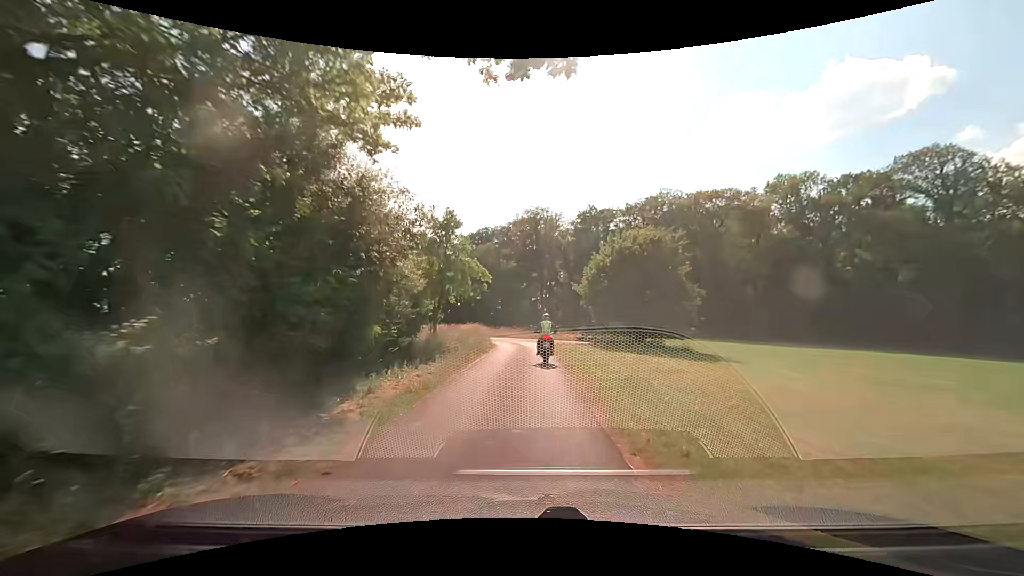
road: unclassified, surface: asphalt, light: Day
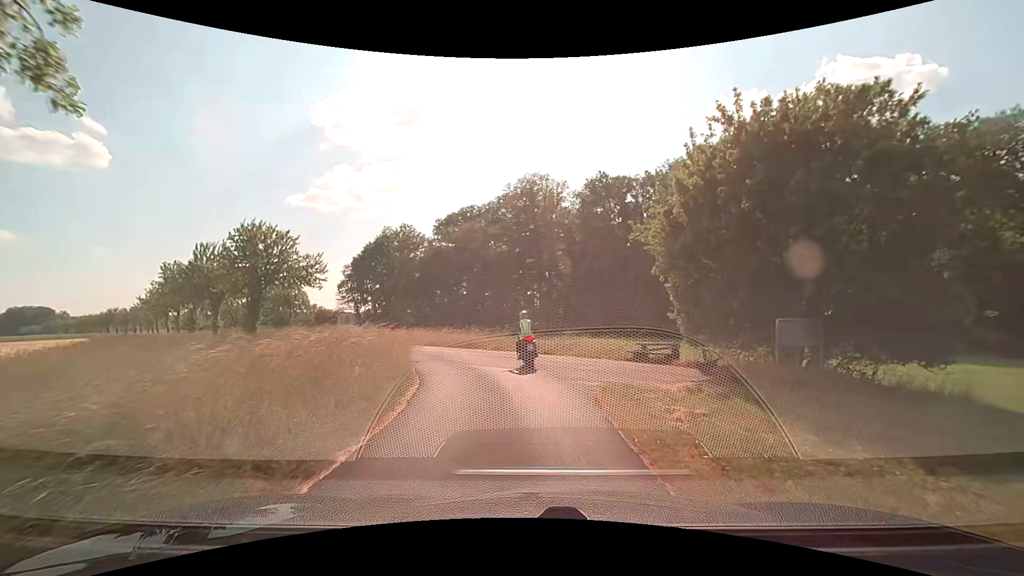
(+0.1, +22.4) m; +1°
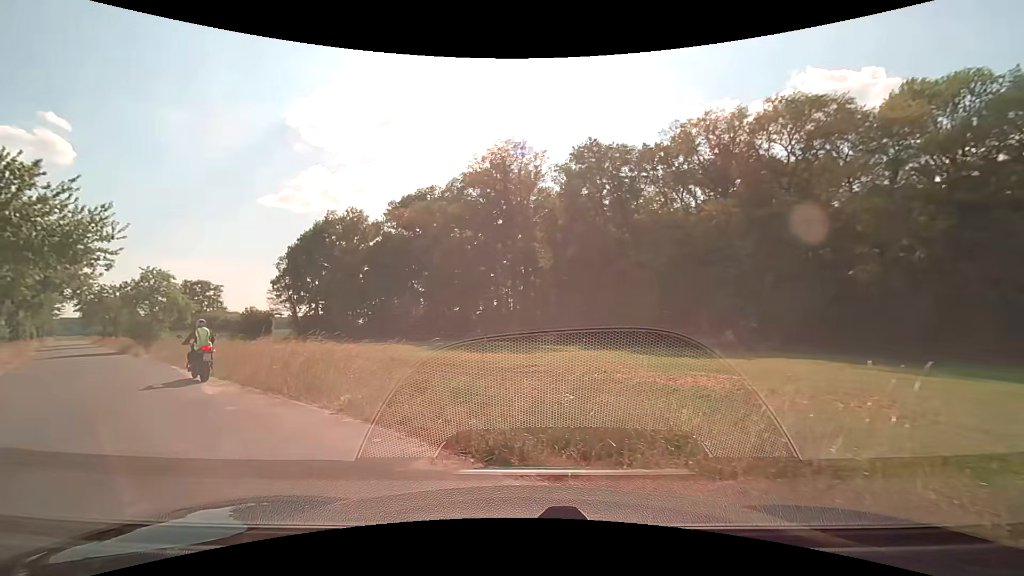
(+0.8, +16.3) m; +2°
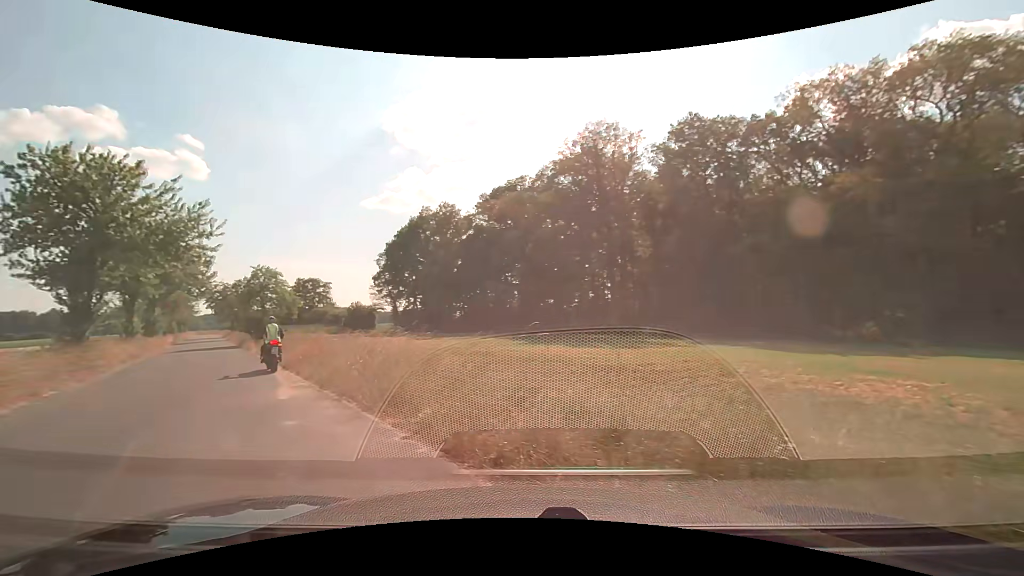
(-0.1, +2.4) m; -8°
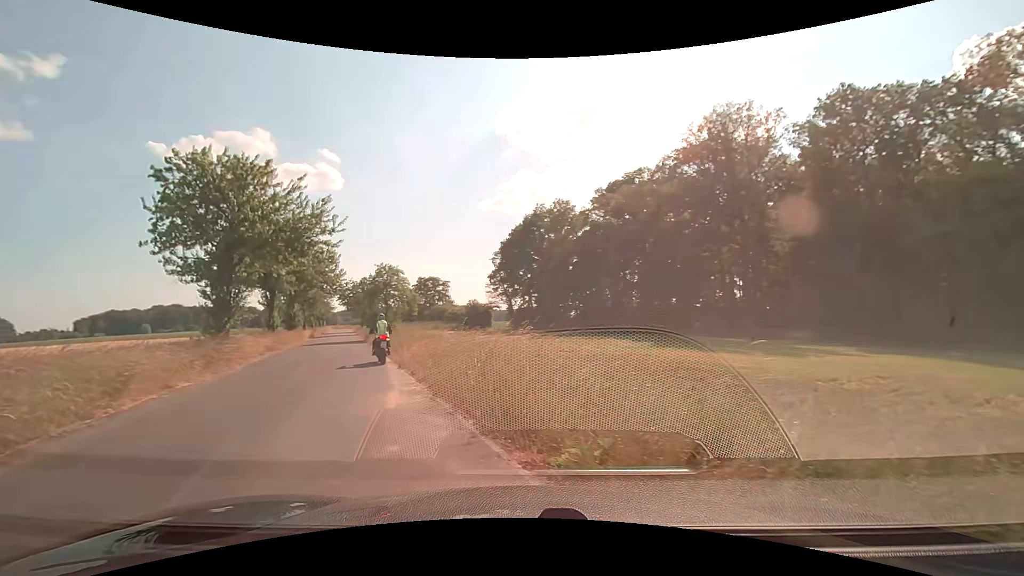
(-0.3, +2.1) m; -14°
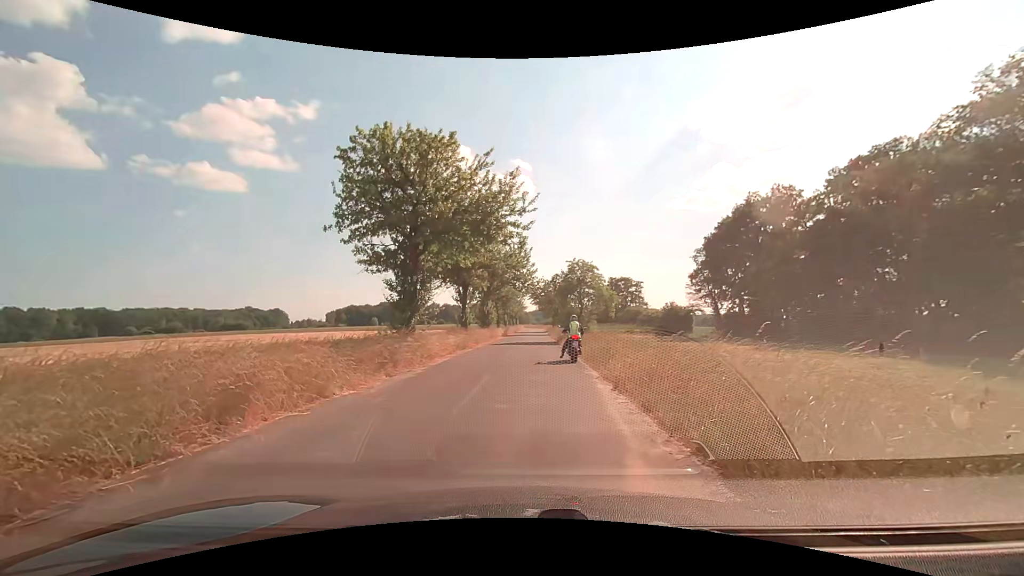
(-1.0, +4.6) m; -23°
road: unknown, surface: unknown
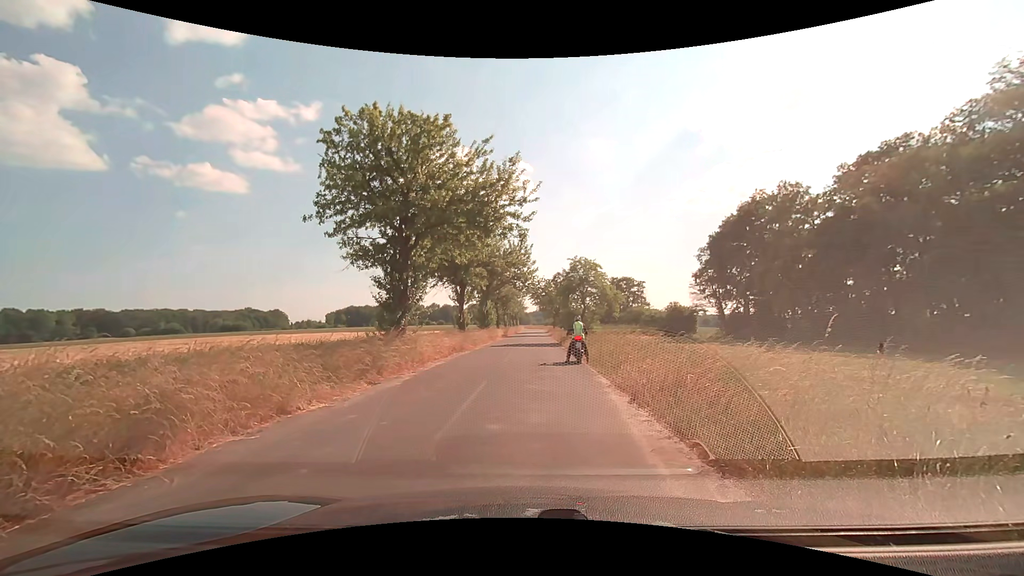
(0.0, +1.5) m; +1°
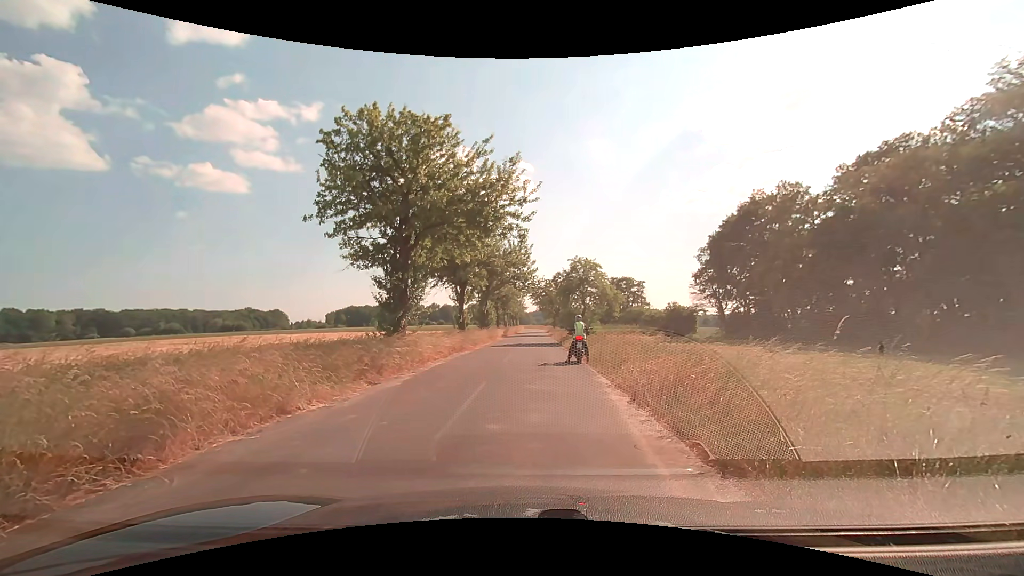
(0.0, 0.0) m; 0°
